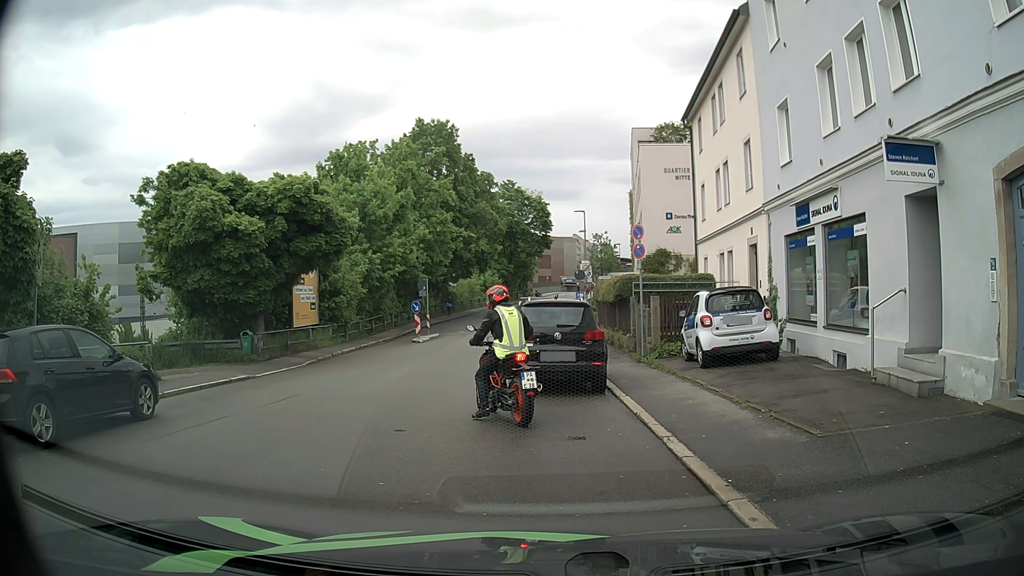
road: residential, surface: asphalt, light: Day
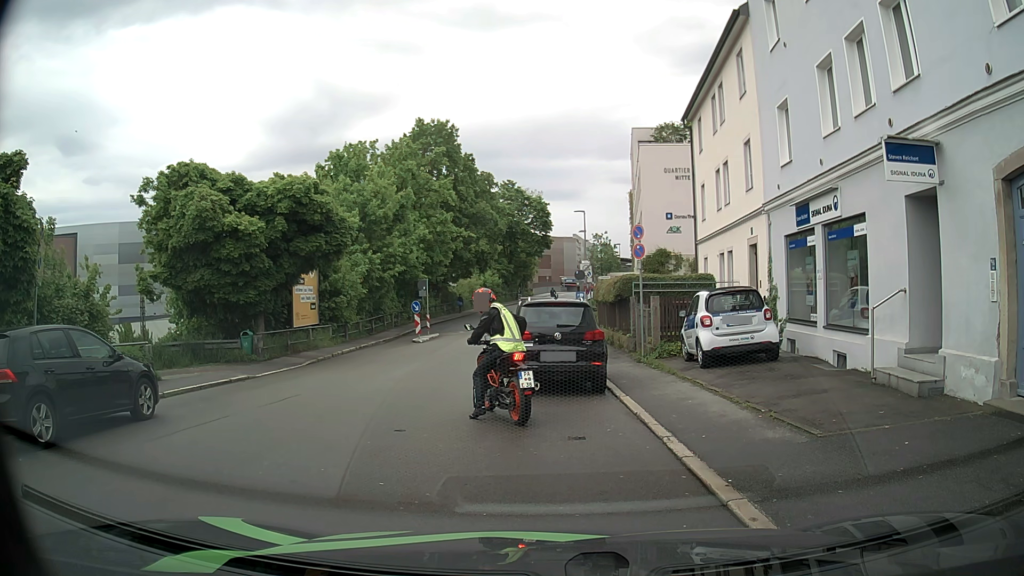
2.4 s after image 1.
(0.0, 0.0) m; 0°
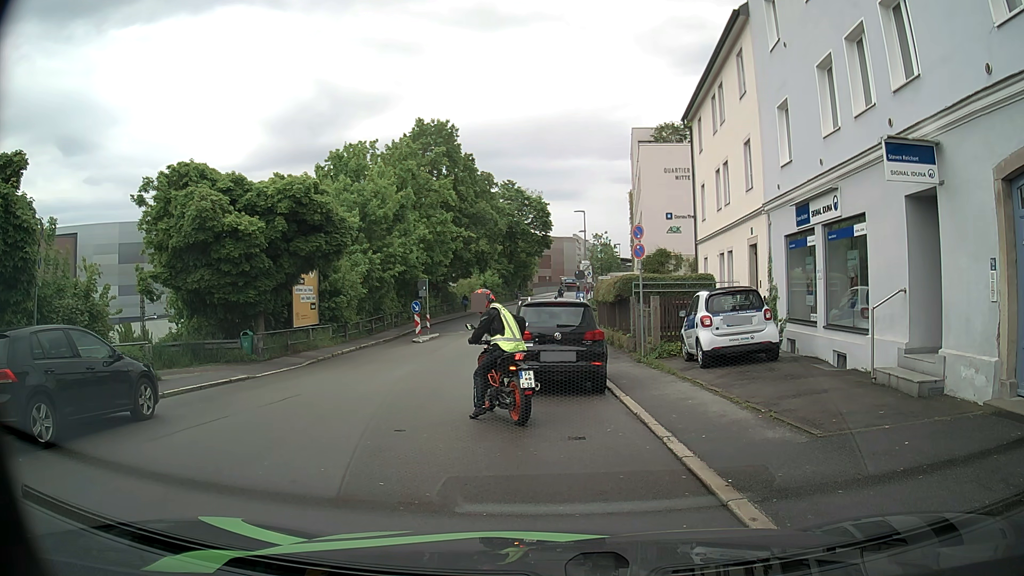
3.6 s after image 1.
(0.0, 0.0) m; 0°
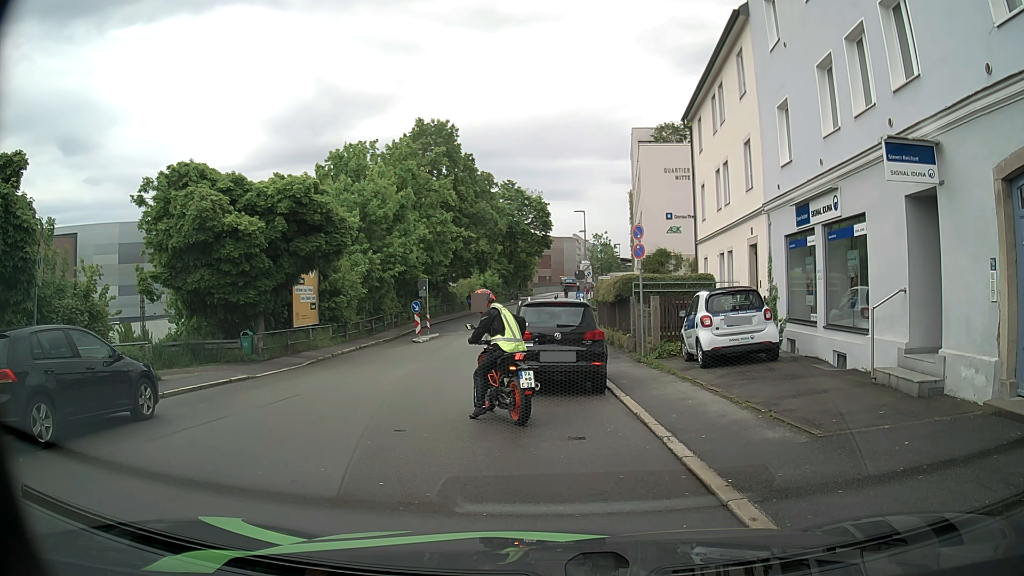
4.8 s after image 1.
(0.0, 0.0) m; 0°
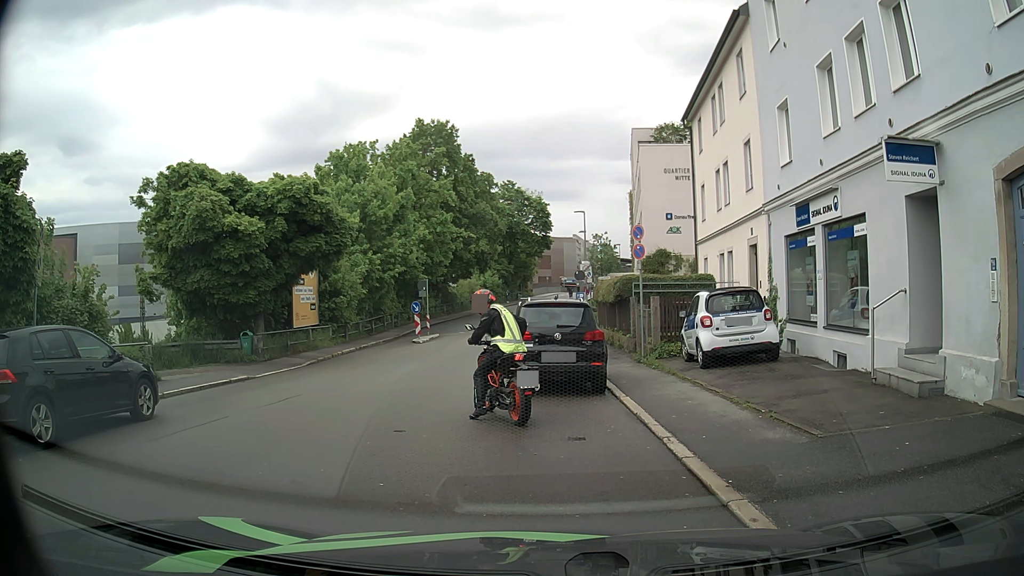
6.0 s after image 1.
(0.0, 0.0) m; 0°
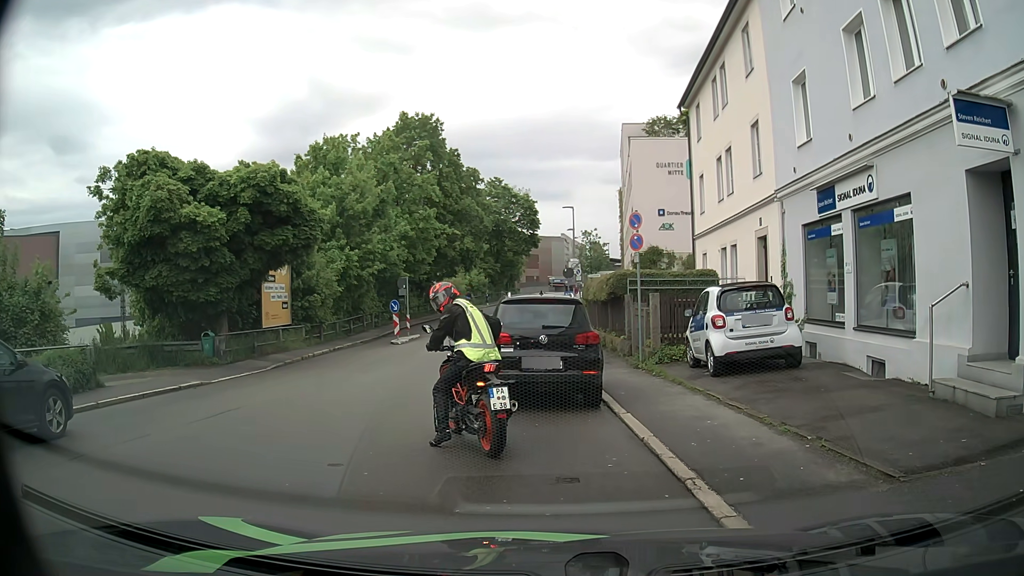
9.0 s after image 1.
(0.0, +2.0) m; 0°
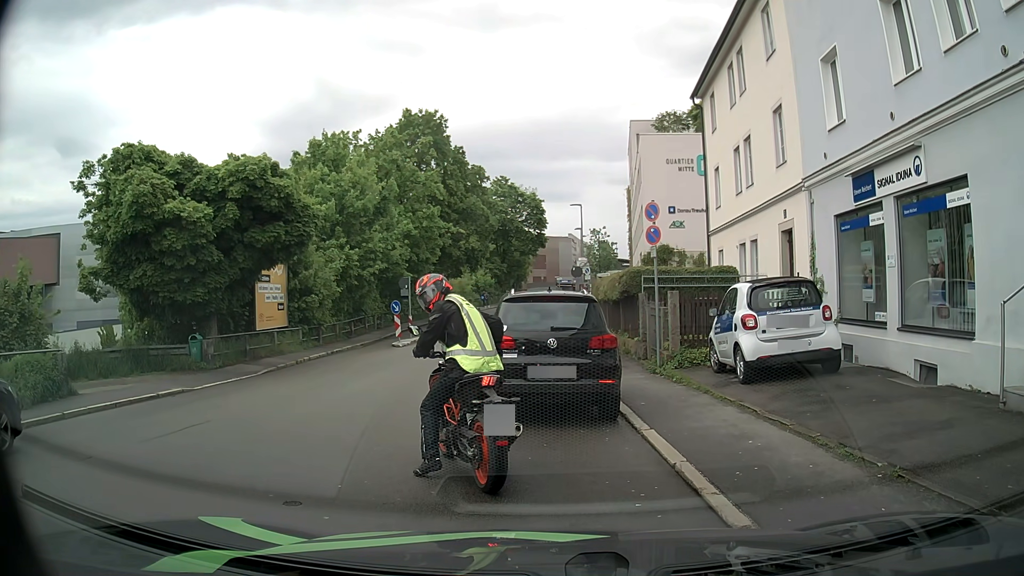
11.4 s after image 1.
(0.0, +1.3) m; 0°
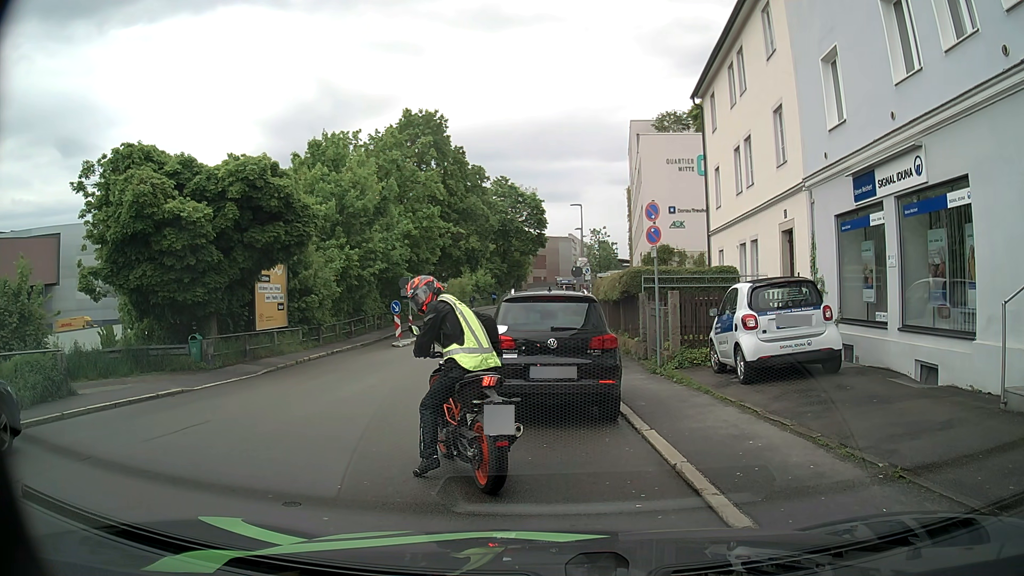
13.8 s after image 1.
(0.0, +0.1) m; 0°
